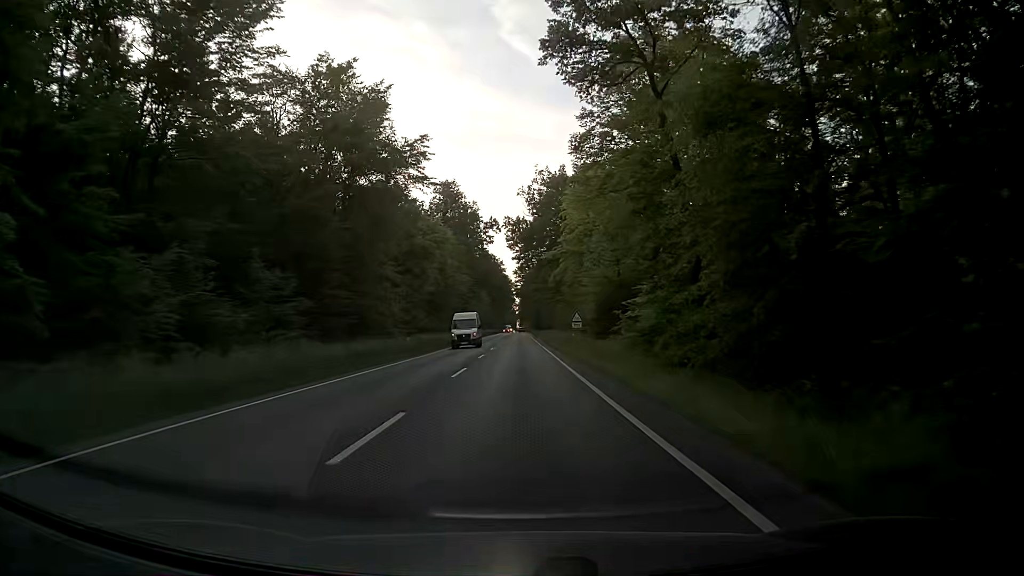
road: primary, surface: asphalt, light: Day
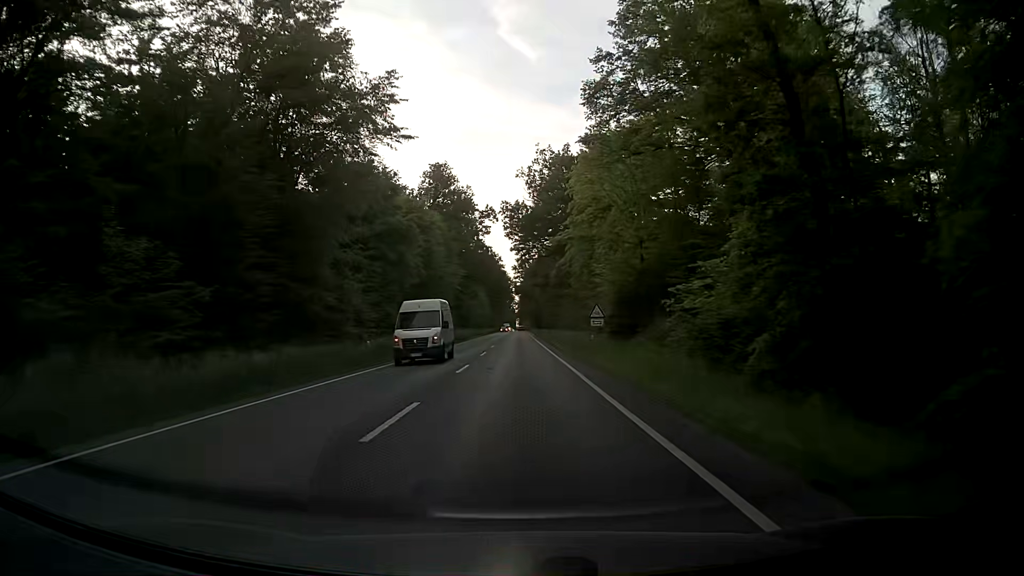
(0.0, +10.8) m; 0°
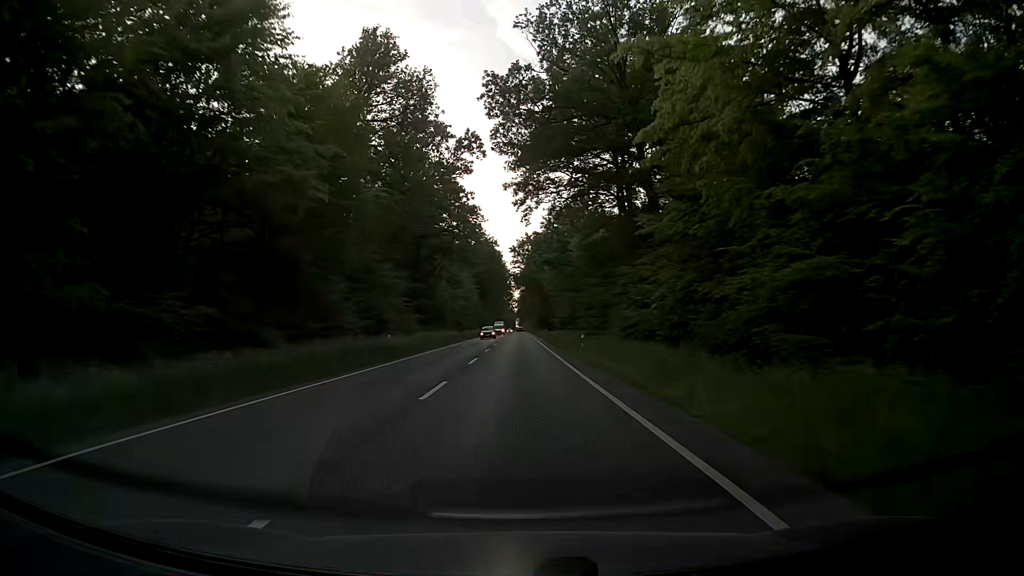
(+0.1, +43.9) m; +1°
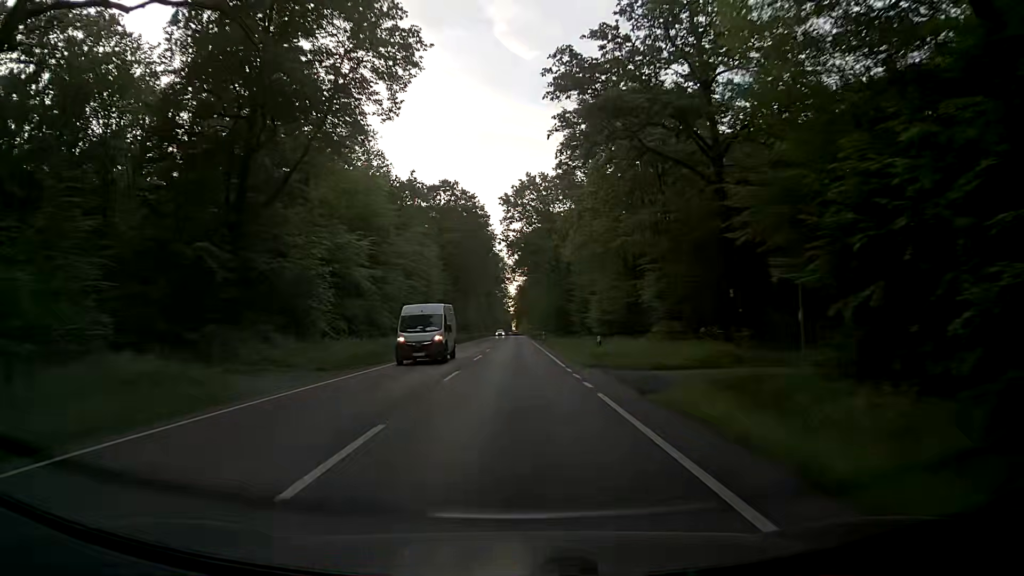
(-0.2, +55.6) m; 0°
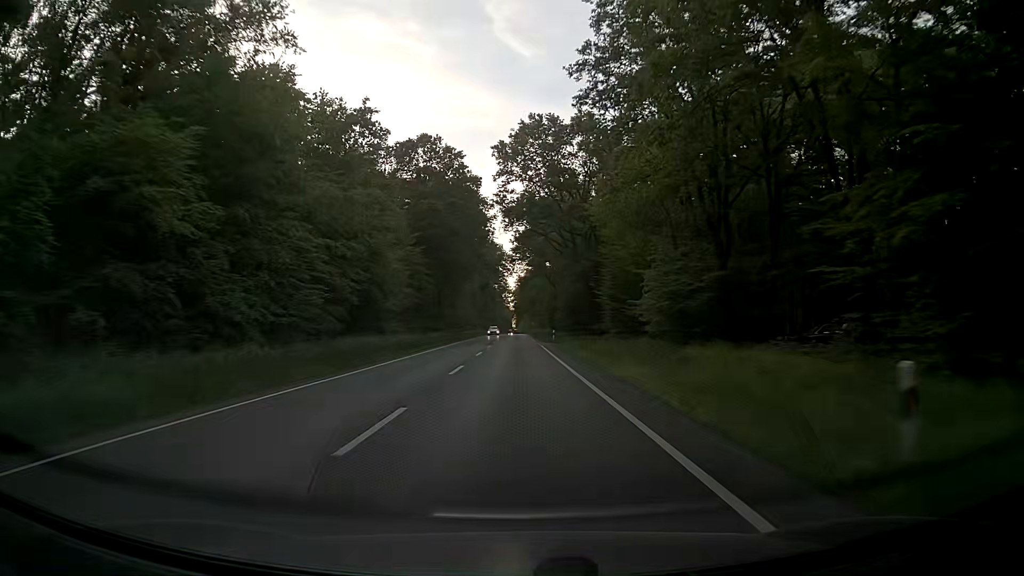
(0.0, +22.4) m; 0°
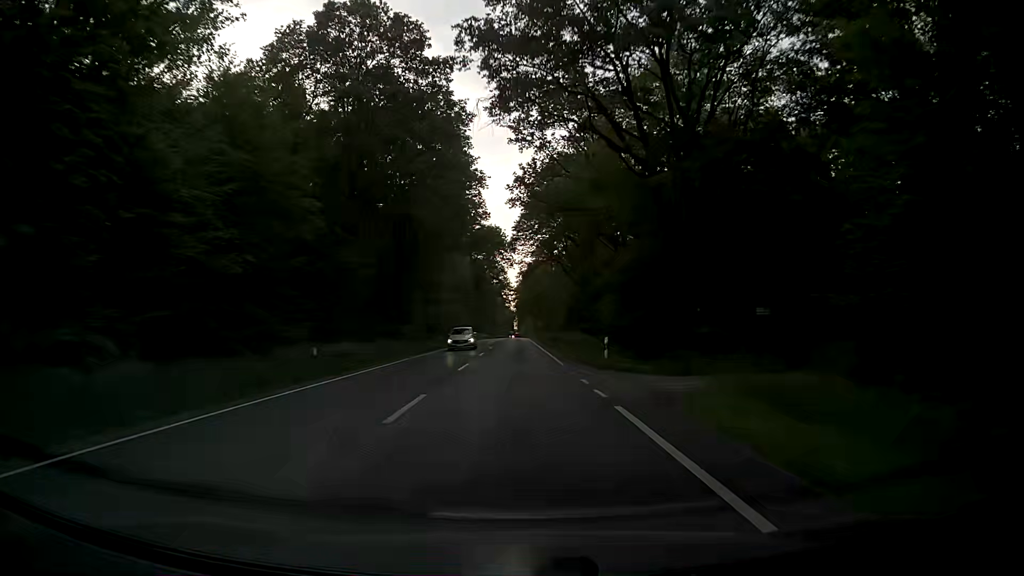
(-0.2, +33.7) m; 0°
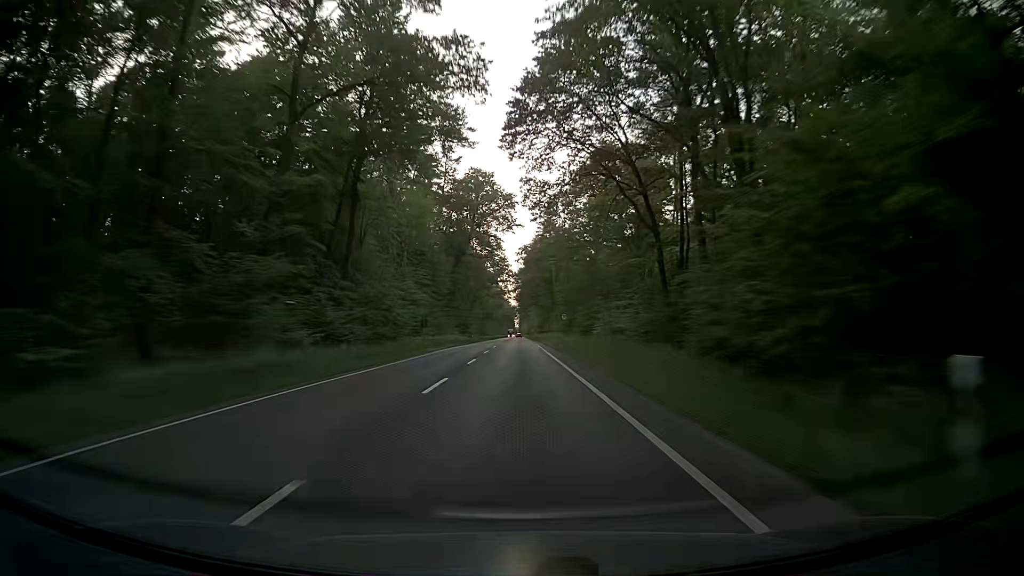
(-0.2, +56.3) m; -2°
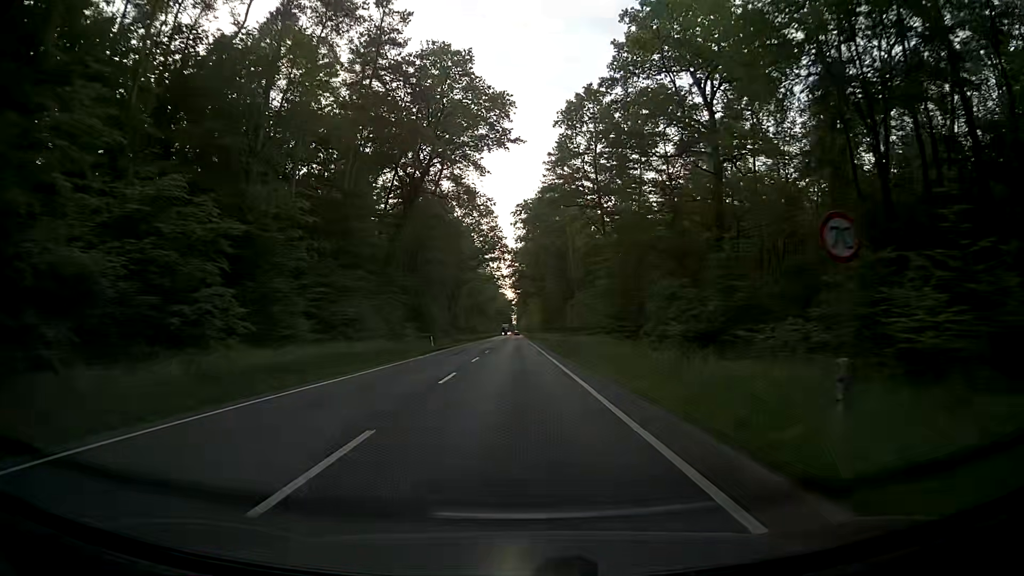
(+1.5, +45.2) m; +1°
(0, +10) (0, +20) (0, +30) (0, +40) (0, +50) (0, +60) (0, +70) (0, +80) (0, +90) (+1, +100) m
